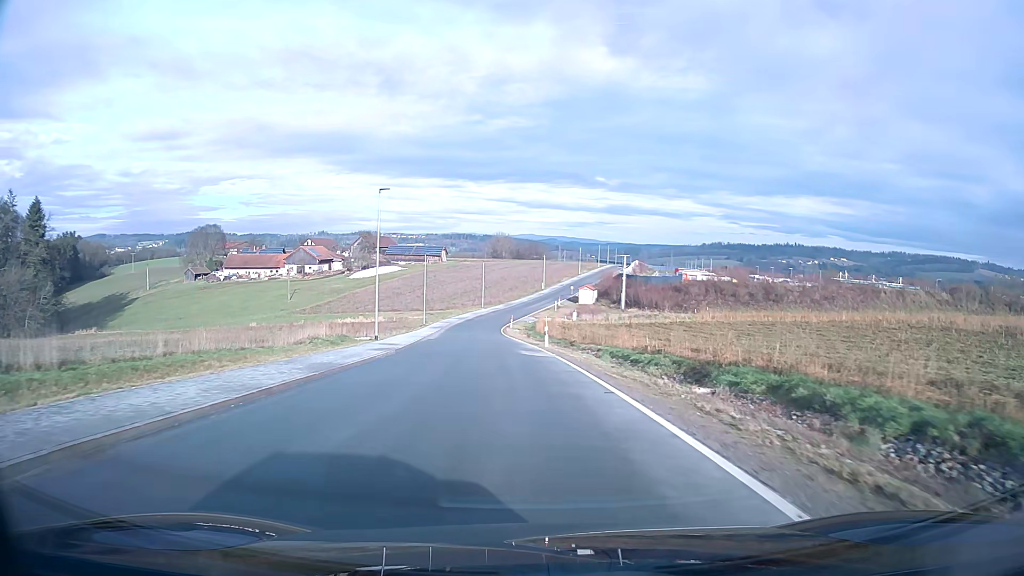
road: unclassified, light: Day
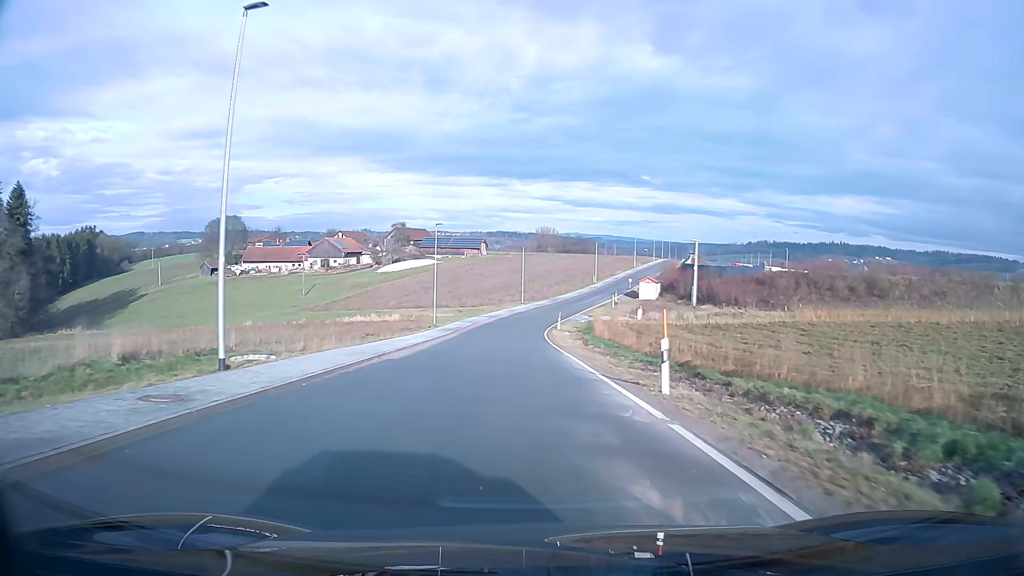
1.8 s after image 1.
(-0.8, +23.0) m; -4°
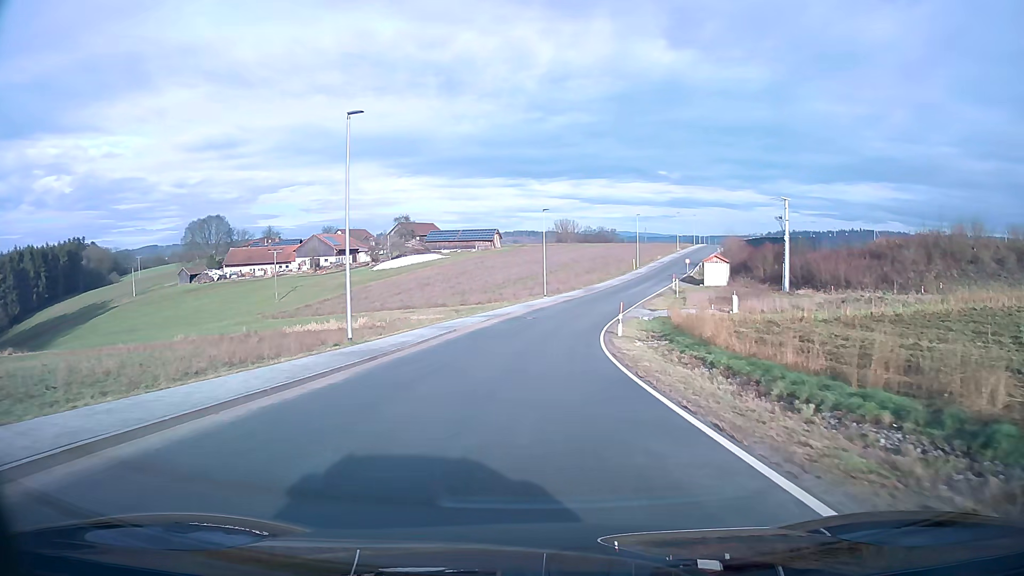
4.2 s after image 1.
(-0.5, +30.6) m; -1°
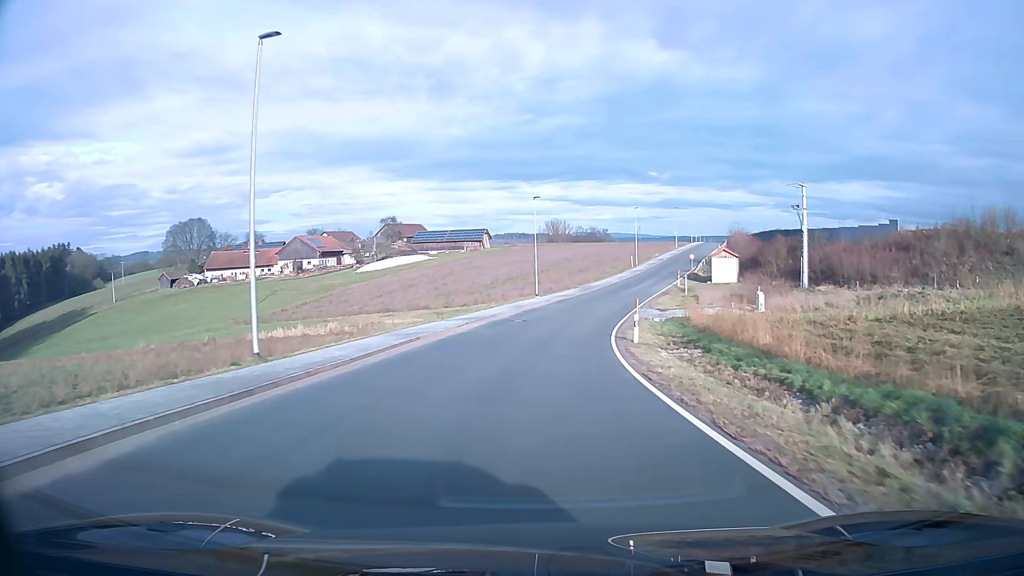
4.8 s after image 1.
(0.0, +7.6) m; +1°
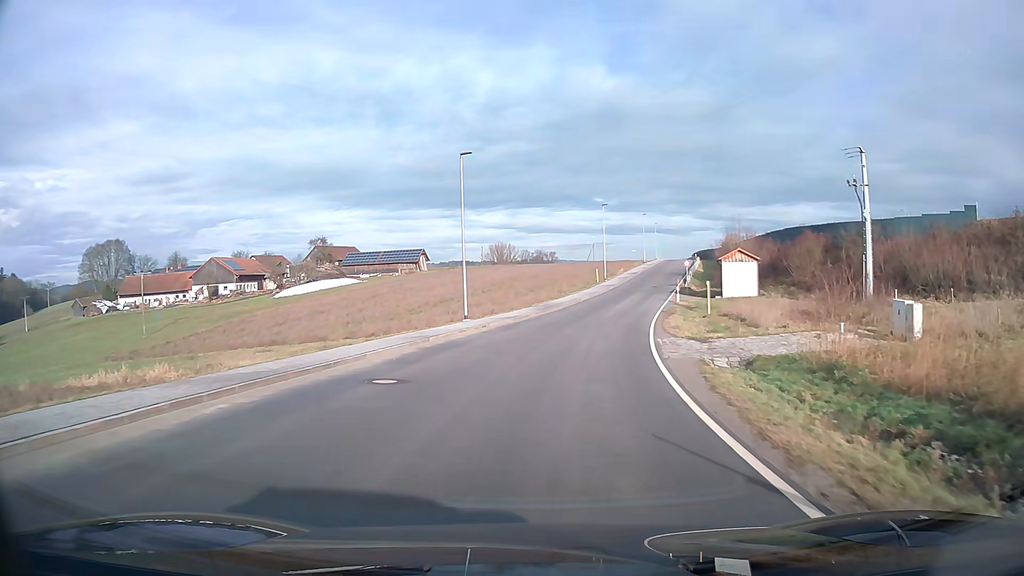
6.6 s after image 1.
(+0.9, +22.6) m; +5°
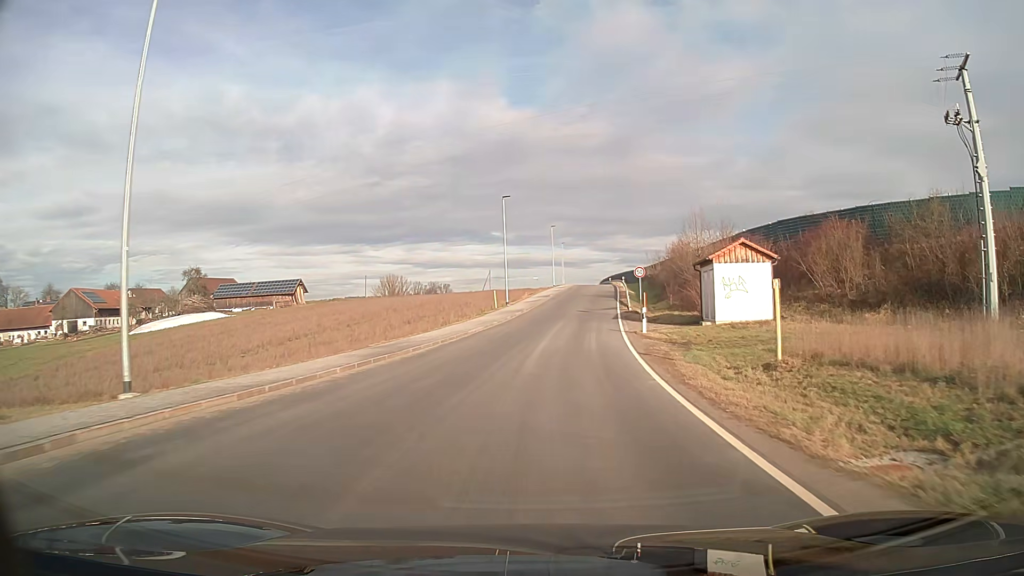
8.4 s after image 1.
(+1.7, +22.3) m; +8°
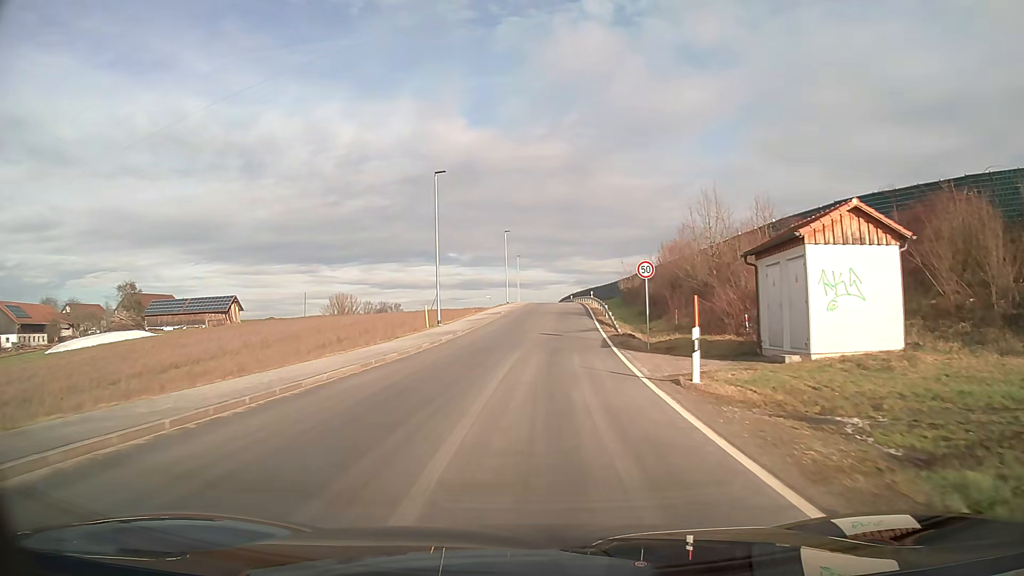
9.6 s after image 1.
(+0.5, +15.0) m; +4°
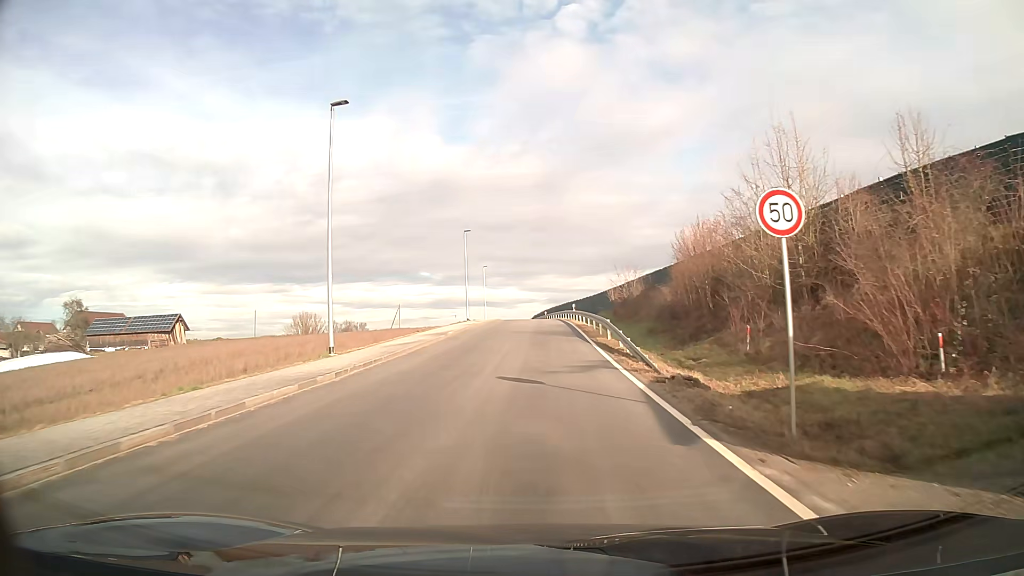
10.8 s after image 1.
(+0.3, +14.8) m; +2°
(0, +10) (0, +20) (0, +30) (0, +40) (0, +50) (0, +60) (0, +70) (0, +80) (-1, +90) (-1, +100) m
